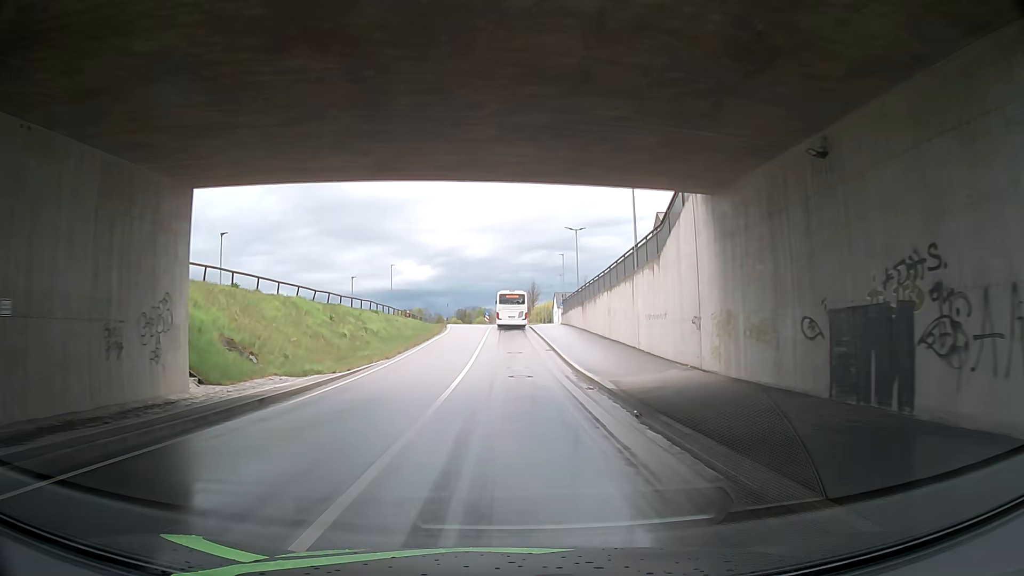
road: unclassified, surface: asphalt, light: Day
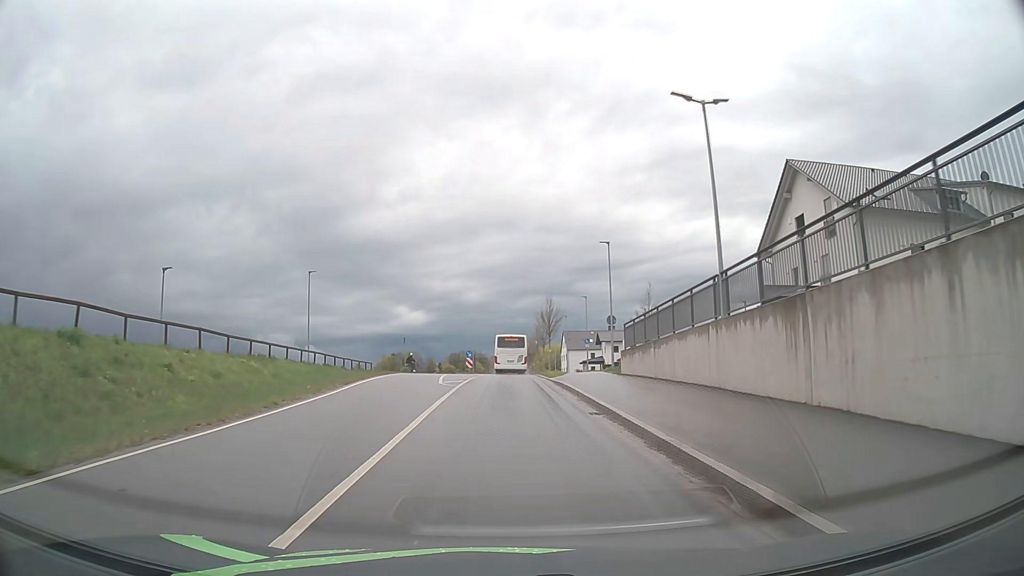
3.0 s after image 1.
(+0.5, +37.7) m; 0°
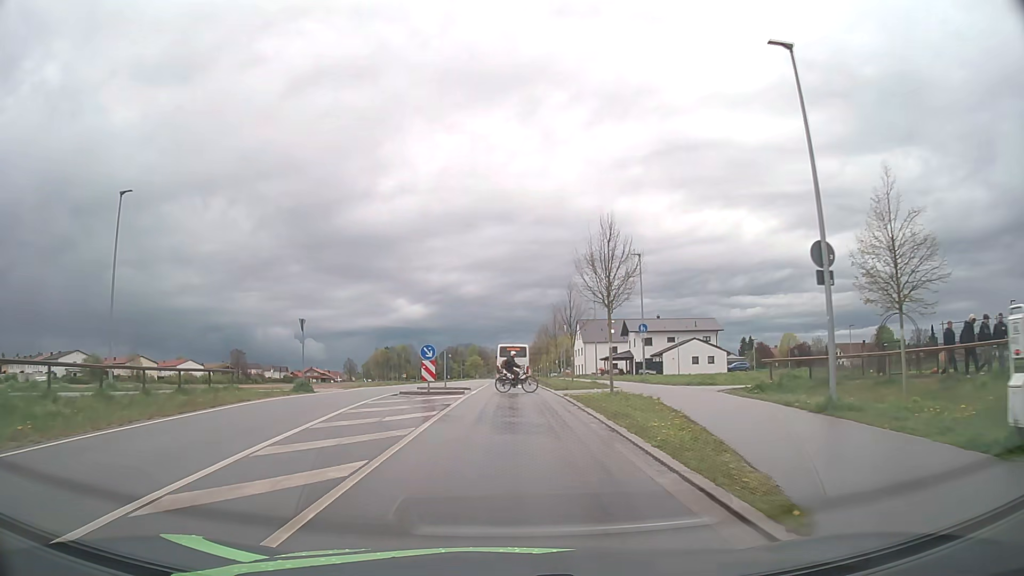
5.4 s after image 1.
(-0.1, +28.8) m; 0°
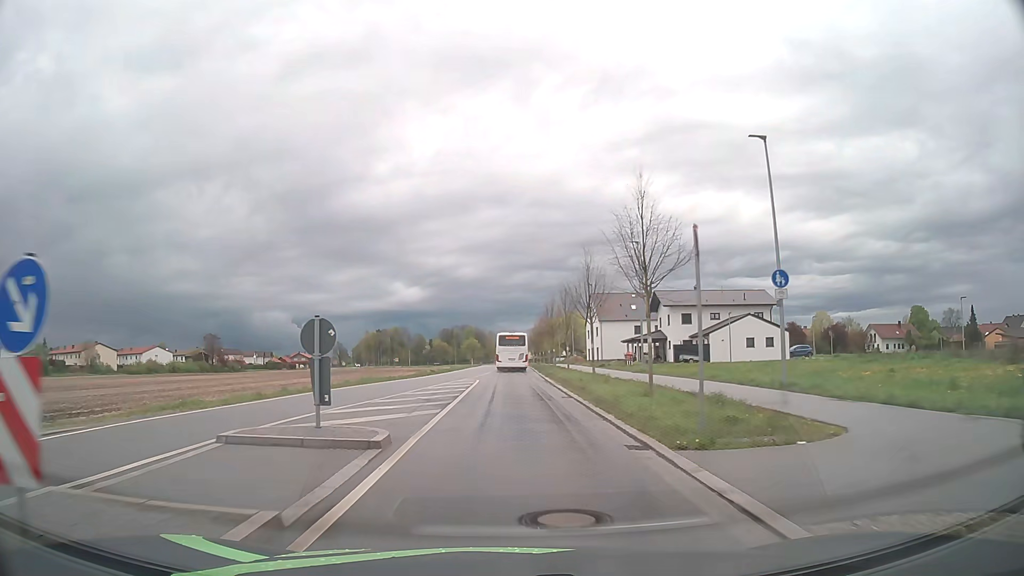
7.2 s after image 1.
(0.0, +22.2) m; 0°
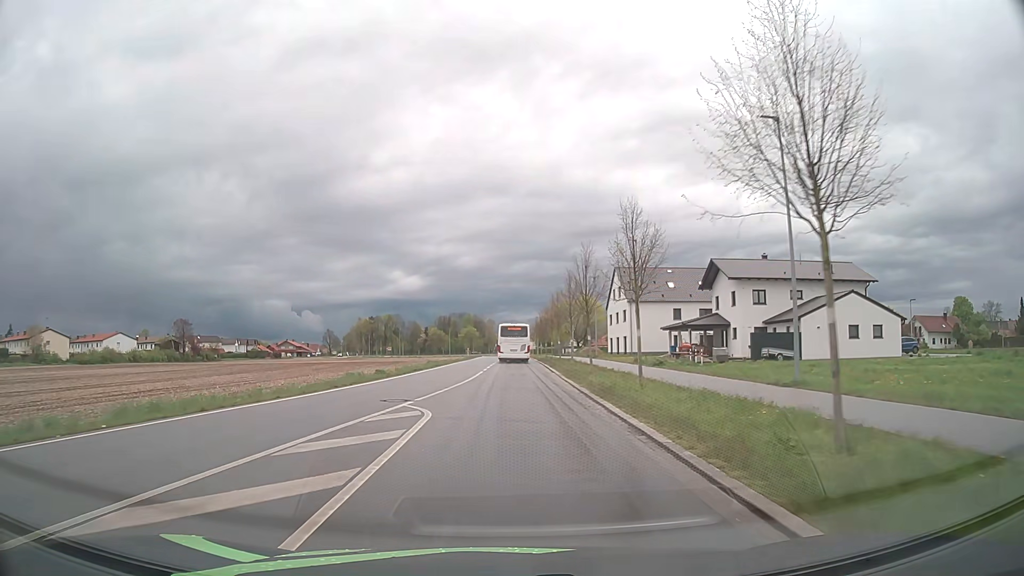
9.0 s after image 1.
(-0.1, +22.8) m; 0°
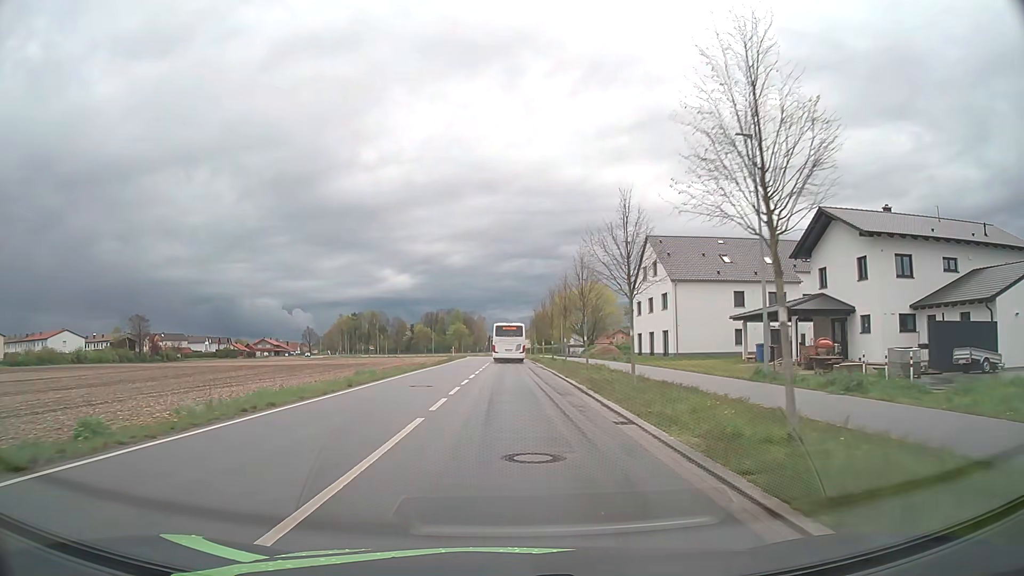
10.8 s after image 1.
(+0.1, +23.1) m; +1°
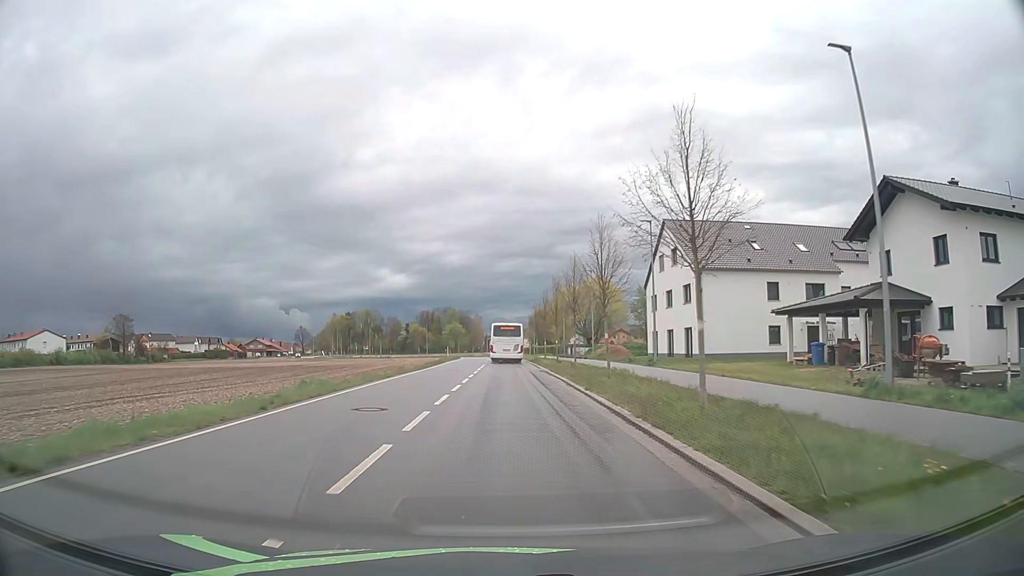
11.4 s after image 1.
(0.0, +7.7) m; 0°
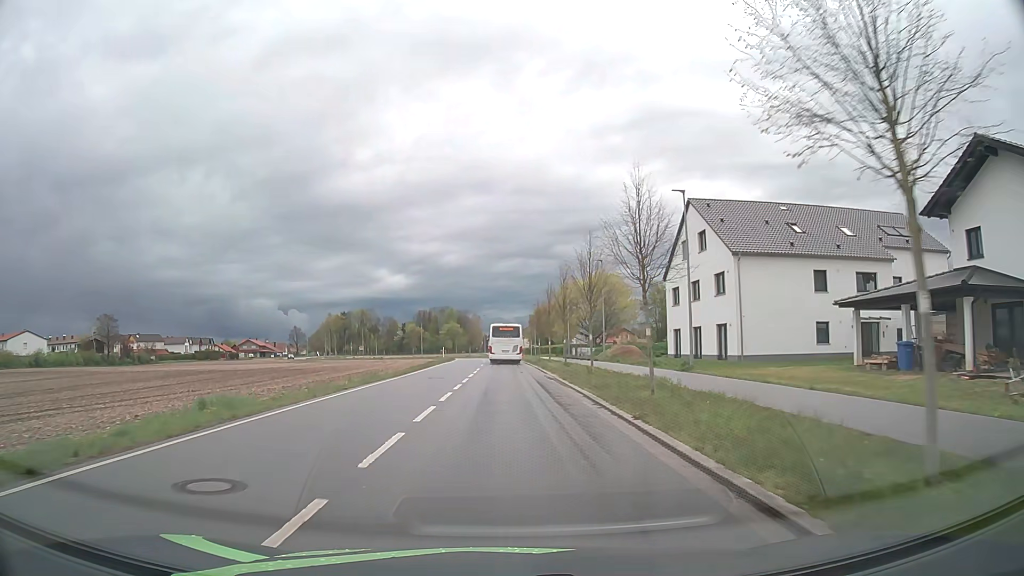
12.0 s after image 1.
(0.0, +7.7) m; 0°
(0, +10) (0, +20) (0, +30) (0, +40) (0, +50) (0, +60) (-1, +70) (-1, +80) (-1, +90) (-3, +100) m
